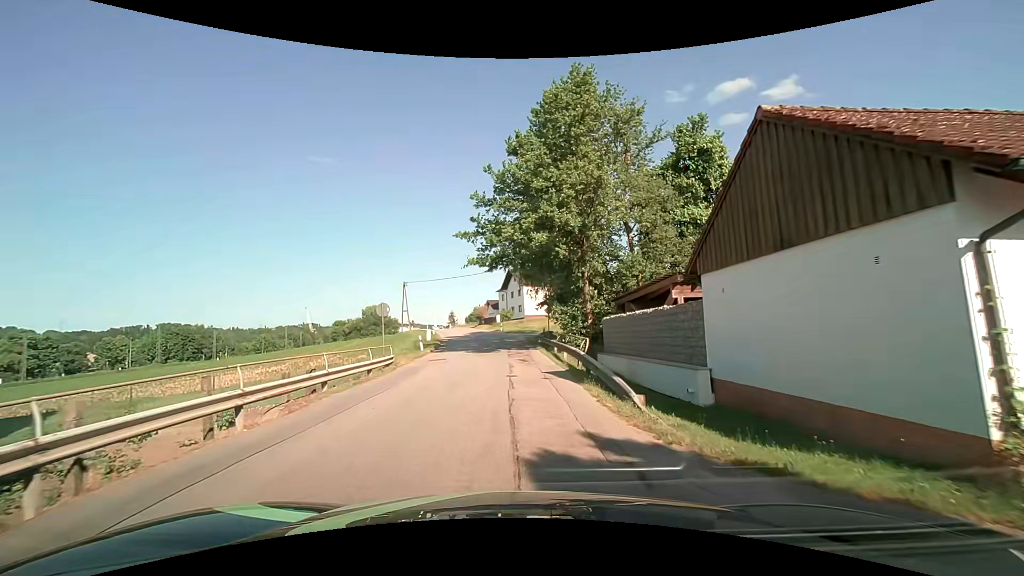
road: unclassified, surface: asphalt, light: Day
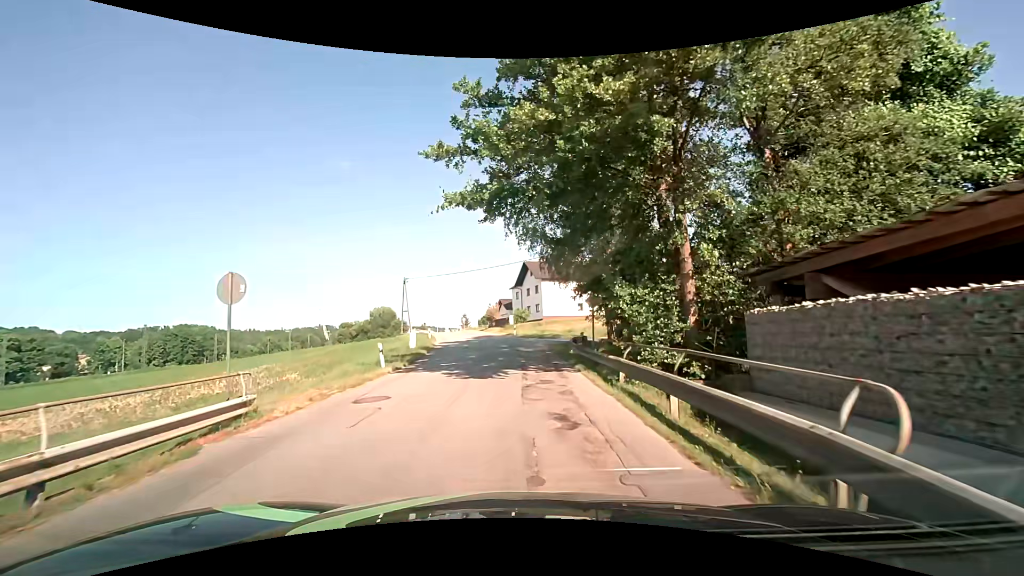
(0.0, +12.6) m; -2°
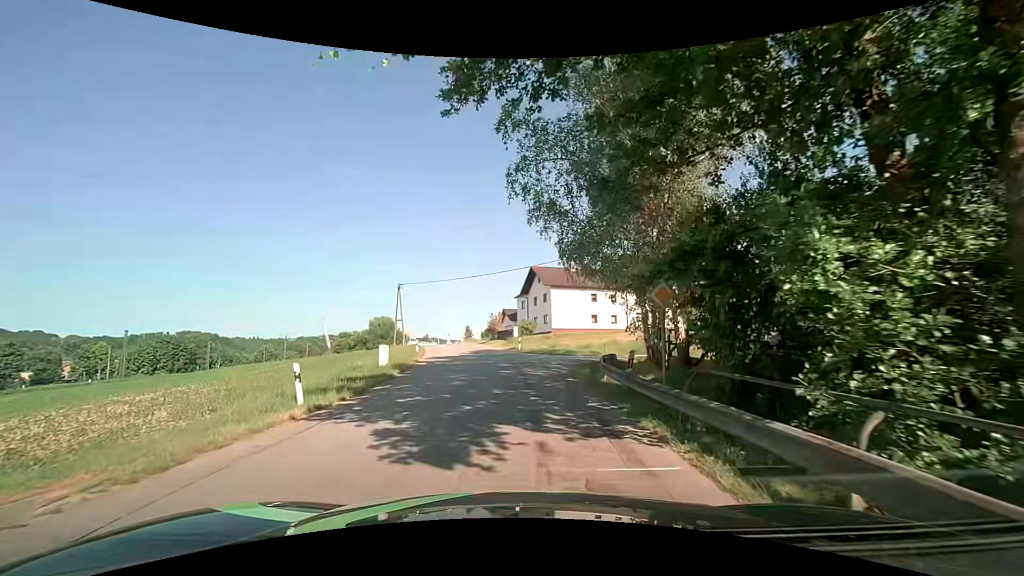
(0.0, +8.0) m; -1°
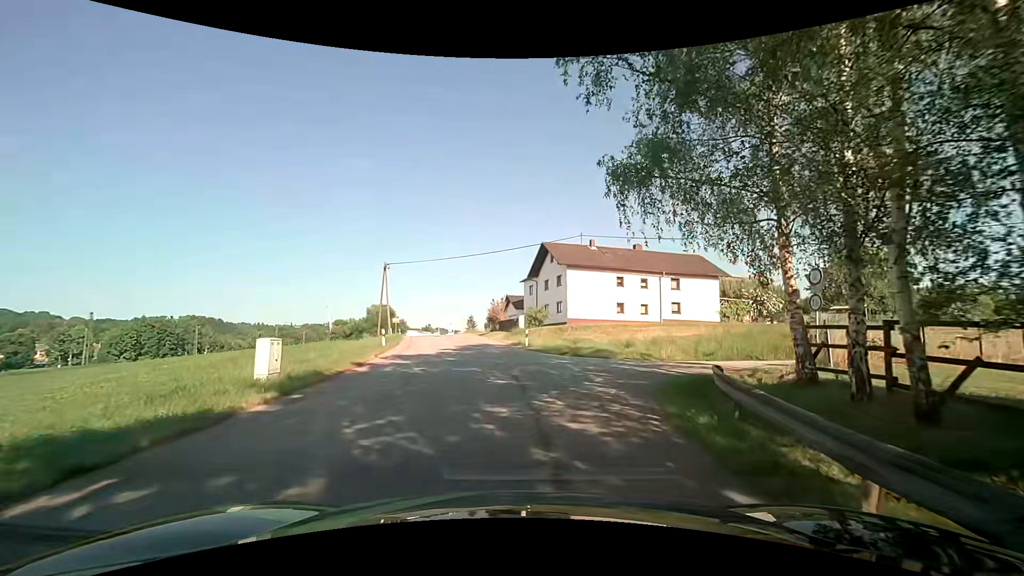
(0.0, +11.7) m; 0°
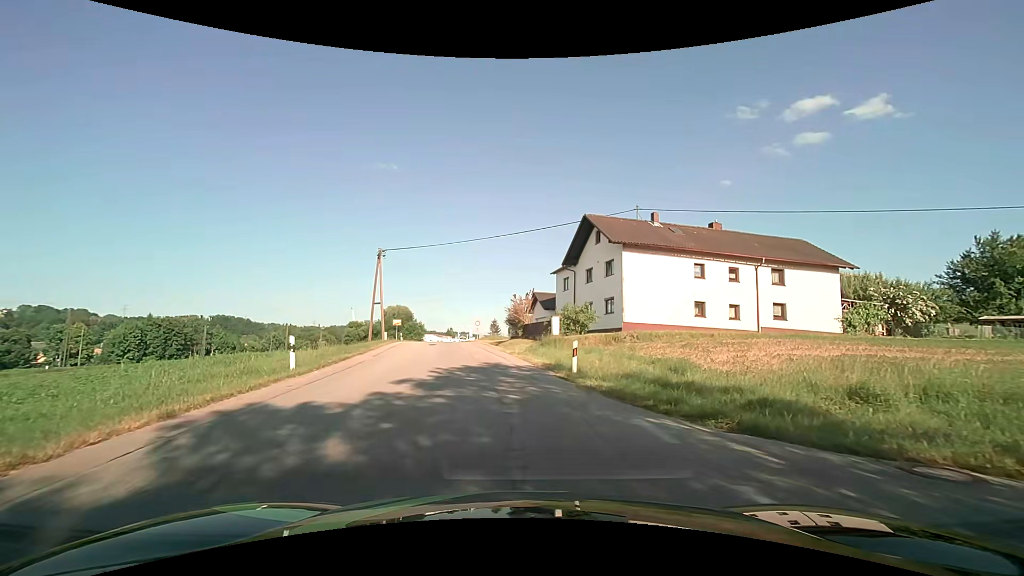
(-0.3, +14.4) m; -3°
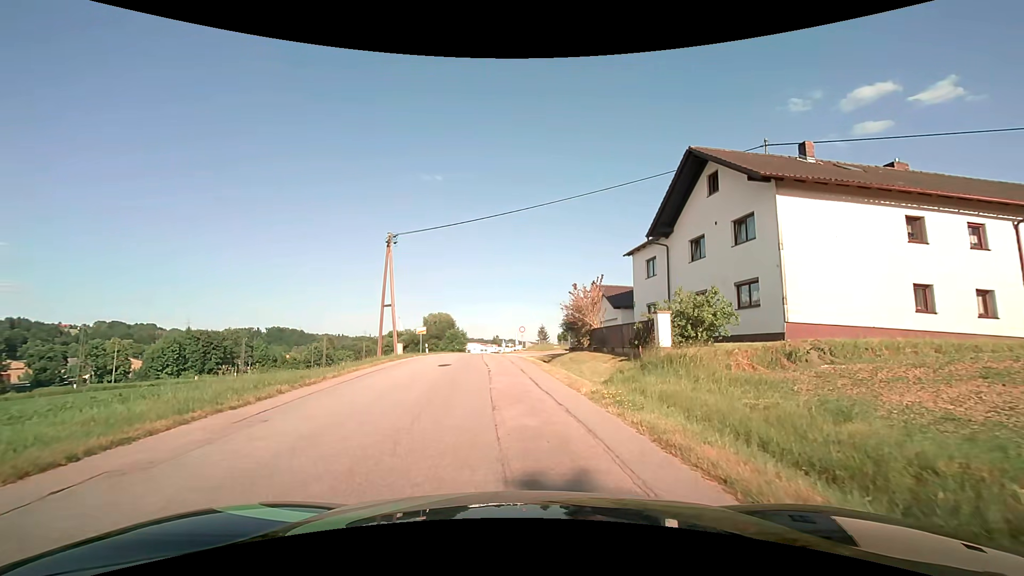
(-0.6, +13.5) m; -5°
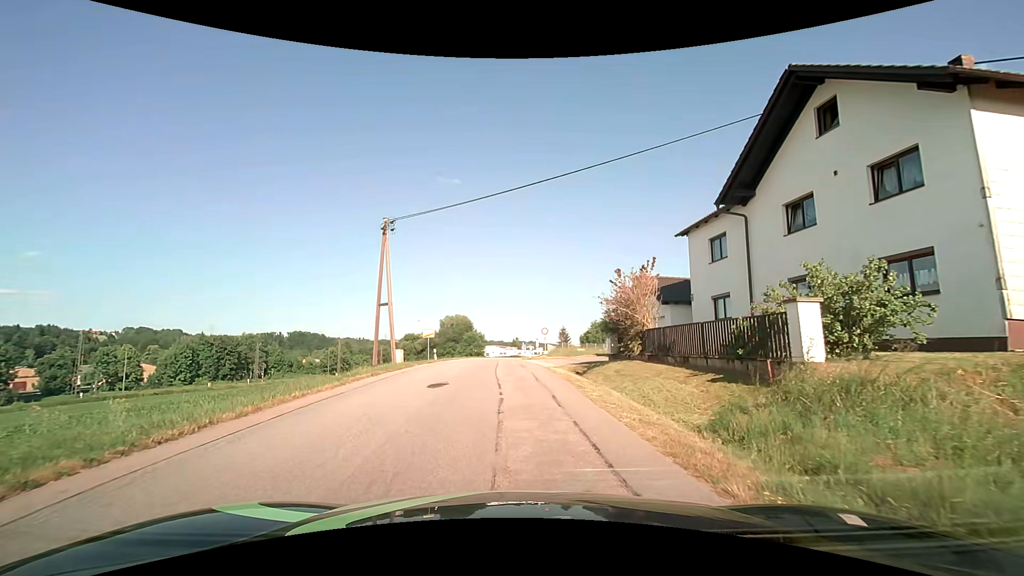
(-0.2, +6.6) m; -2°
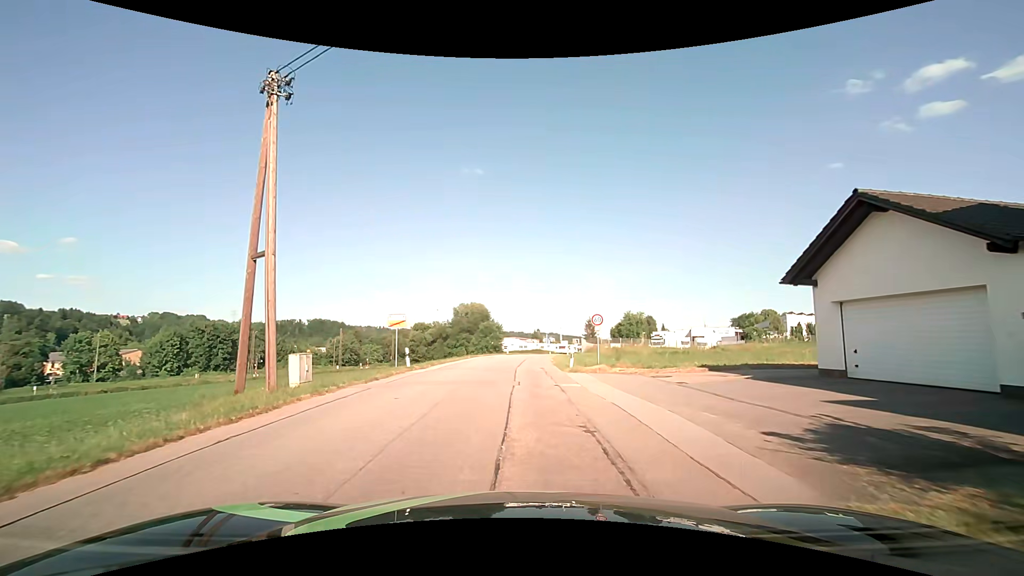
(-0.7, +18.1) m; -3°
(0, +10) (0, +20) (0, +30) (+1, +40) (+2, +50) (+3, +60) (+5, +70) (+7, +79) (+9, +89) (+12, +99) m
